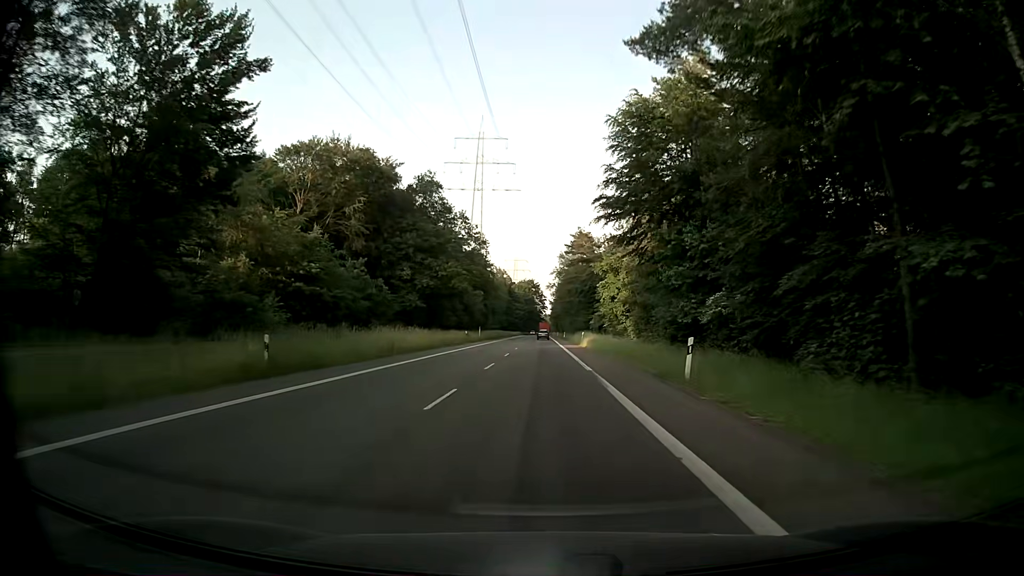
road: secondary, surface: asphalt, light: Day
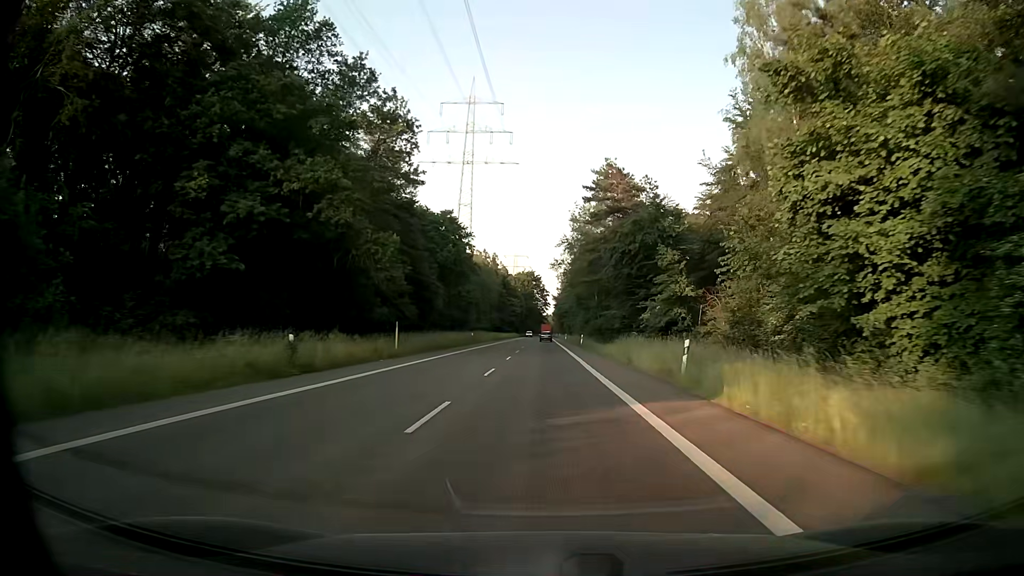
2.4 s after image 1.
(0.0, +48.0) m; 0°
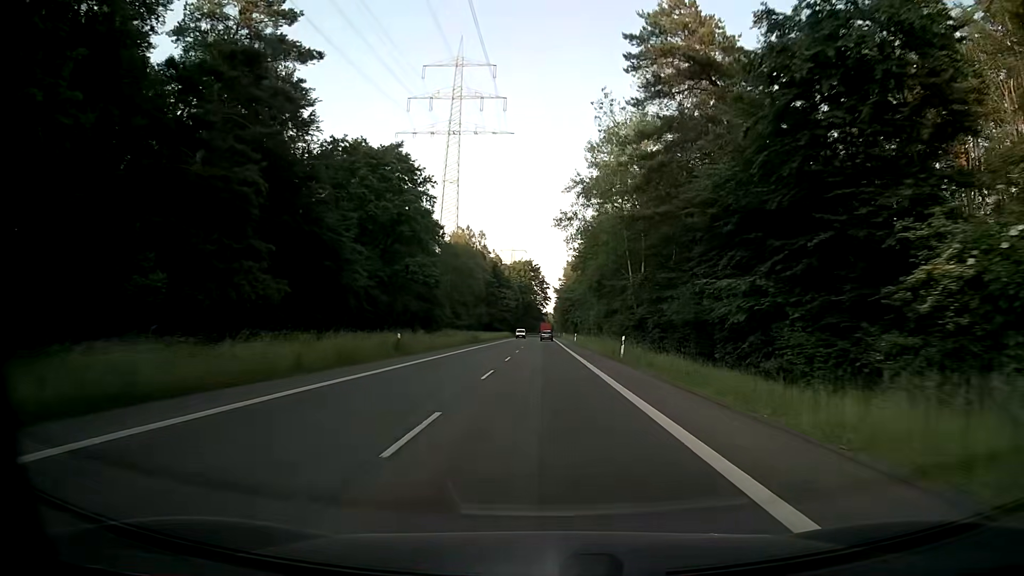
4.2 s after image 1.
(-0.1, +36.0) m; 0°
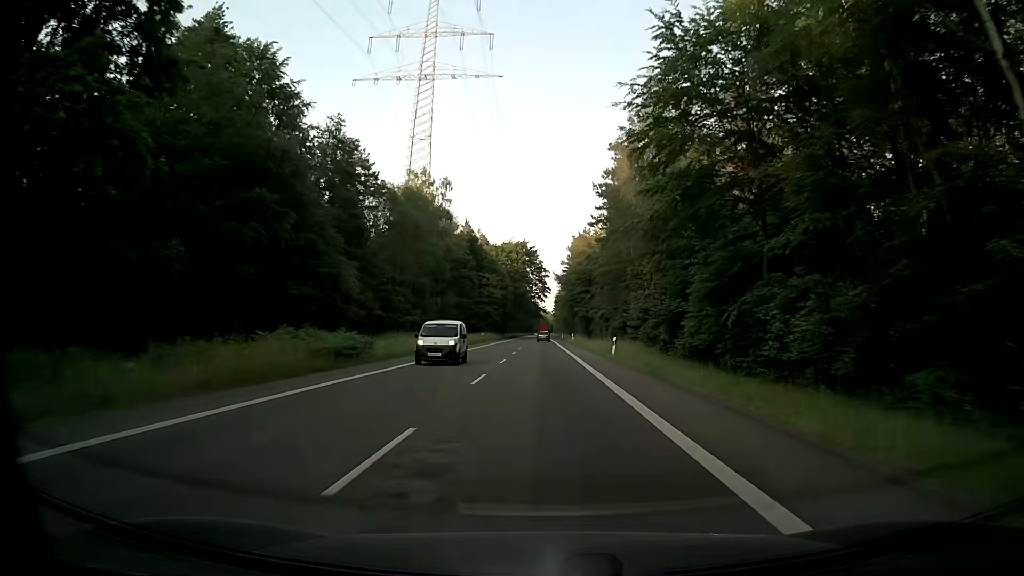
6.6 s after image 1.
(0.0, +47.2) m; 0°
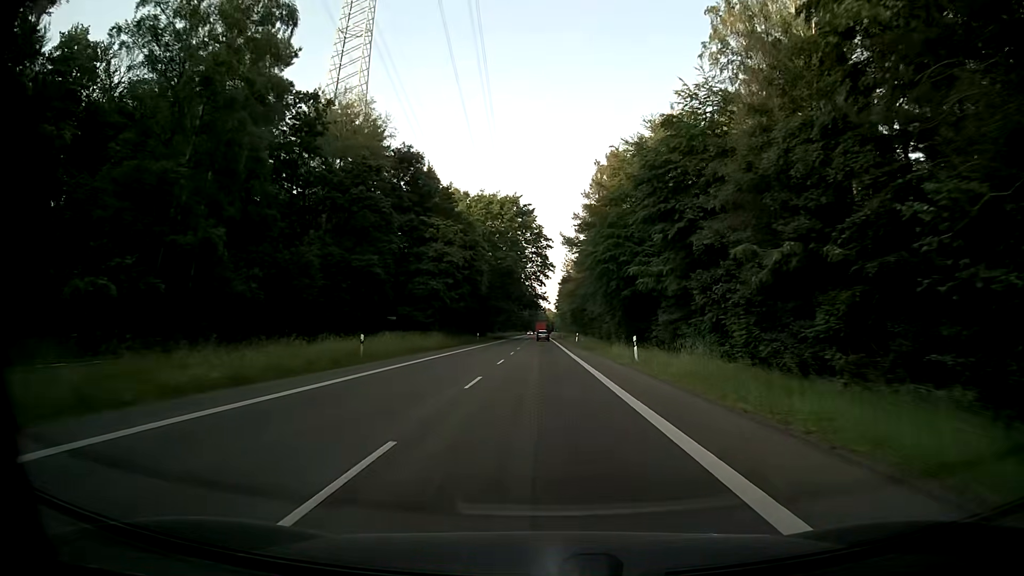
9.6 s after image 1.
(+0.2, +58.2) m; 0°
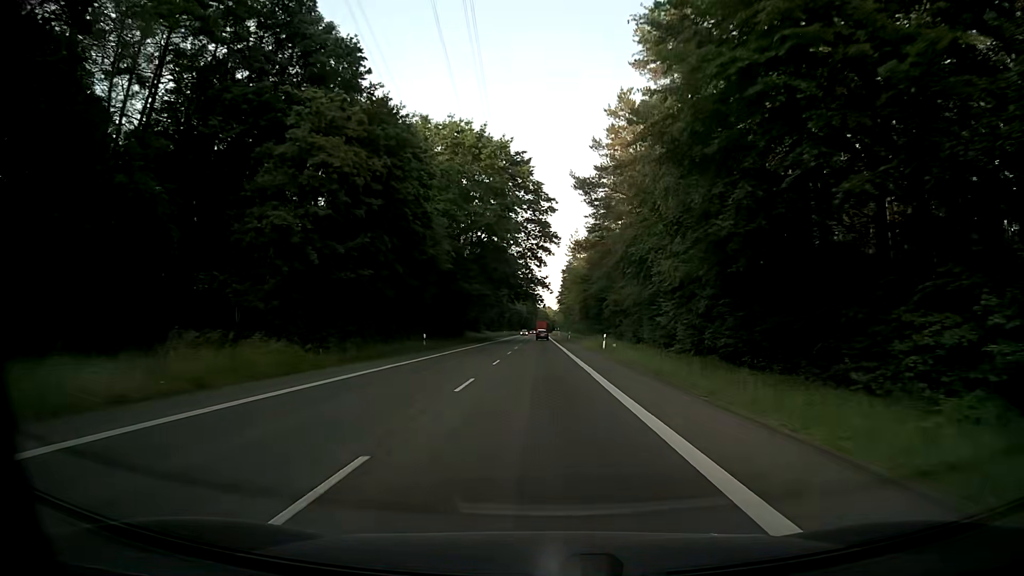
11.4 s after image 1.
(0.0, +35.2) m; 0°
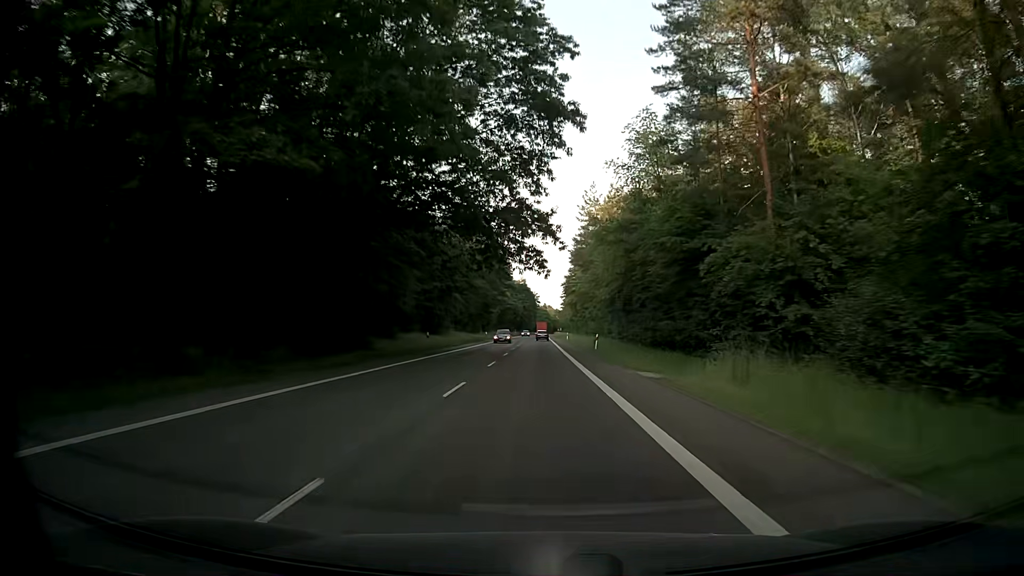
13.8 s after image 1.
(+0.1, +46.8) m; 0°
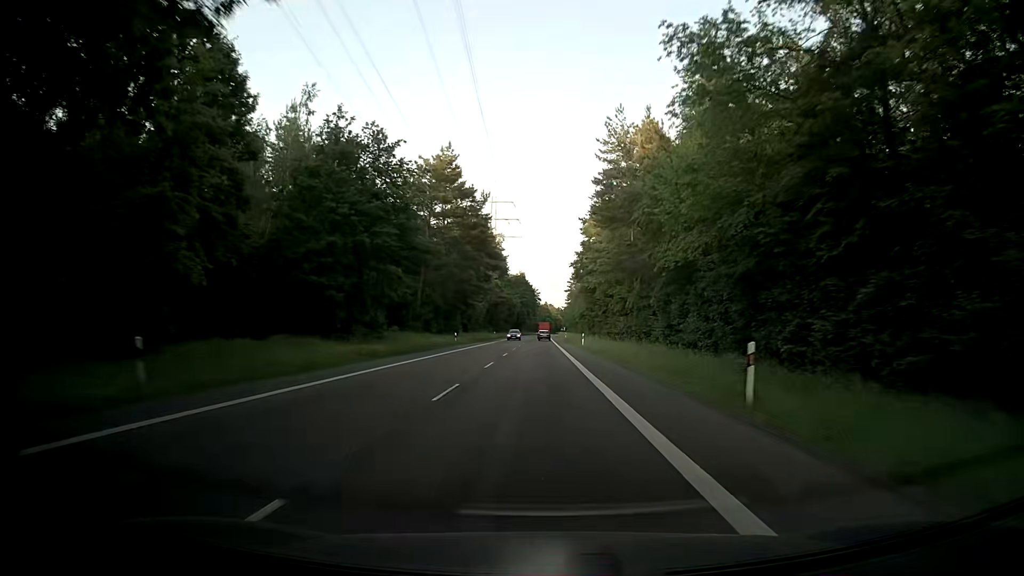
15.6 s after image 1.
(+0.1, +35.0) m; 0°
(0, +10) (0, +20) (0, +30) (0, +40) (0, +50) (0, +60) (0, +70) (0, +80) (0, +90) (0, +100) m
